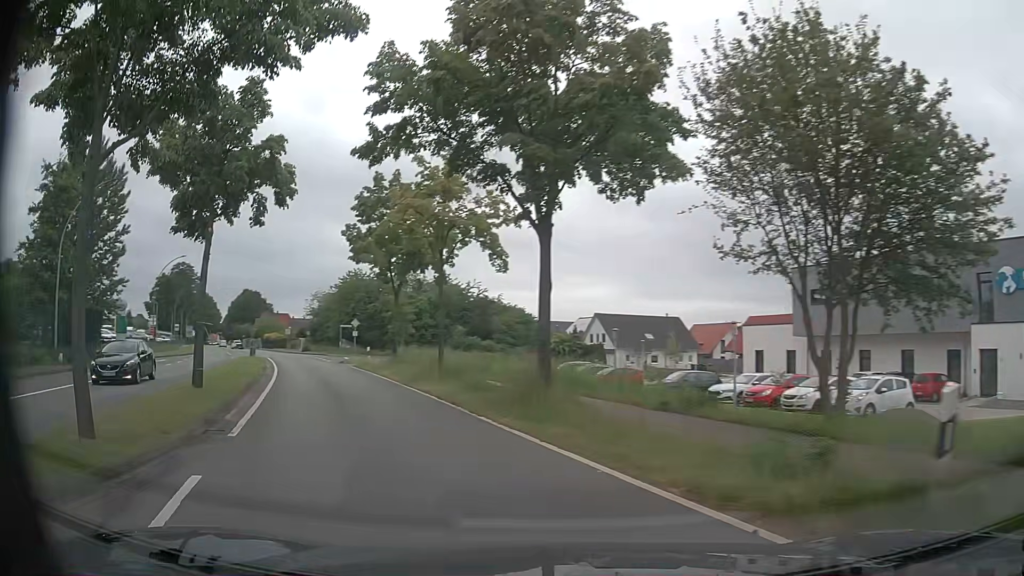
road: primary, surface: asphalt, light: Day
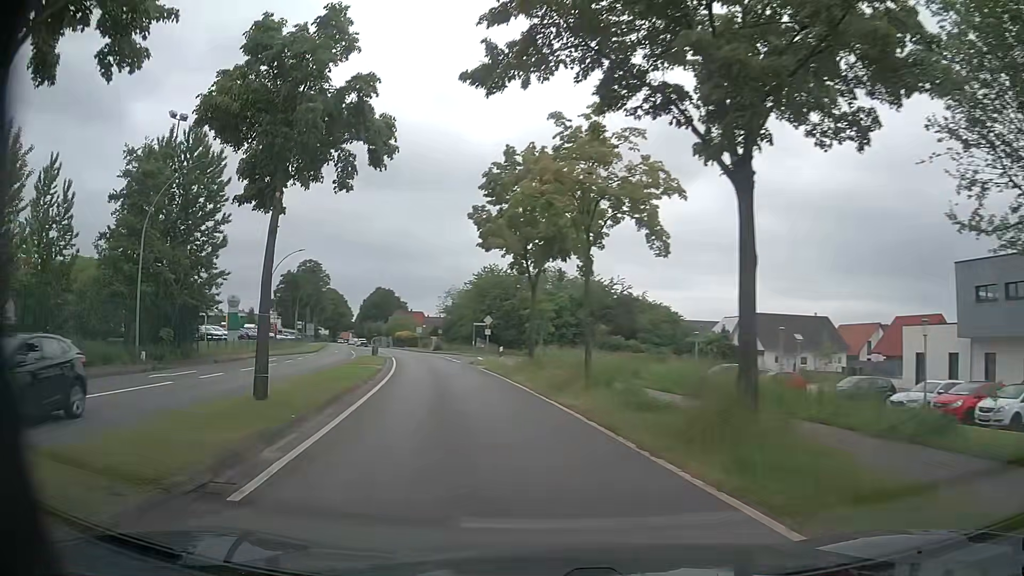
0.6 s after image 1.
(-0.4, +4.3) m; -12°
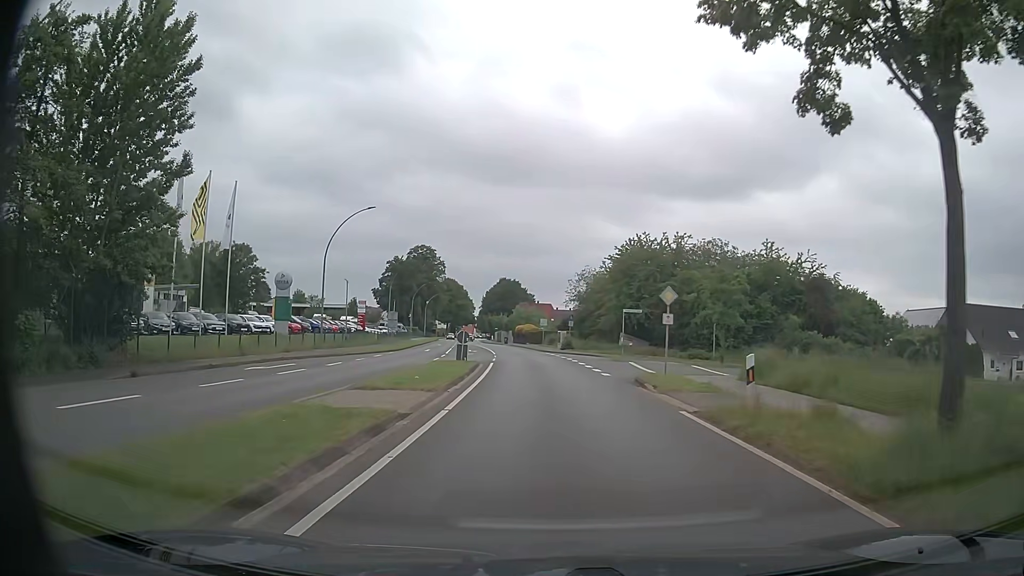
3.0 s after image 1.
(-3.1, +20.2) m; -12°
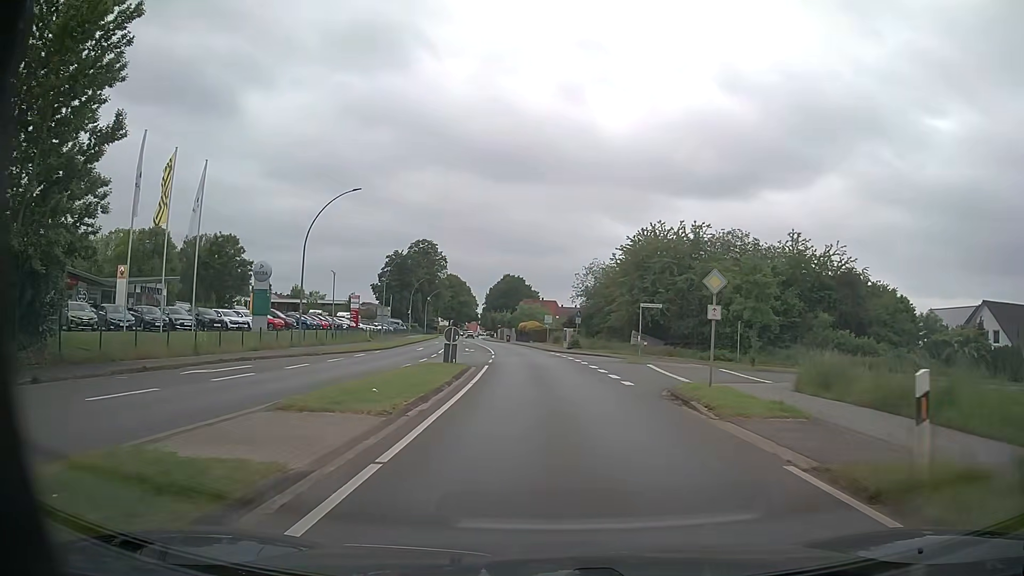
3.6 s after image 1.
(0.0, +5.1) m; -1°
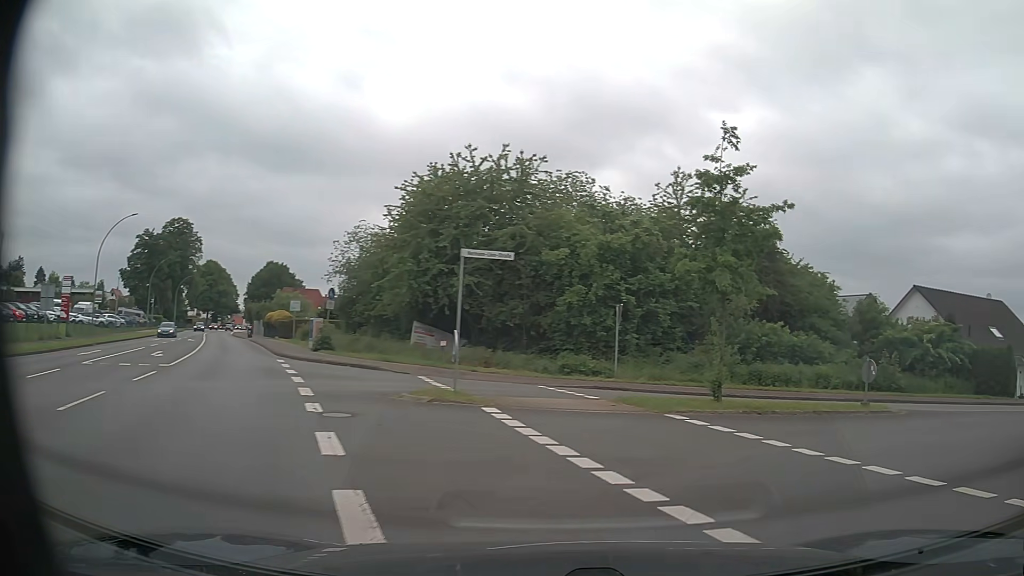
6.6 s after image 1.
(+1.2, +20.0) m; +19°
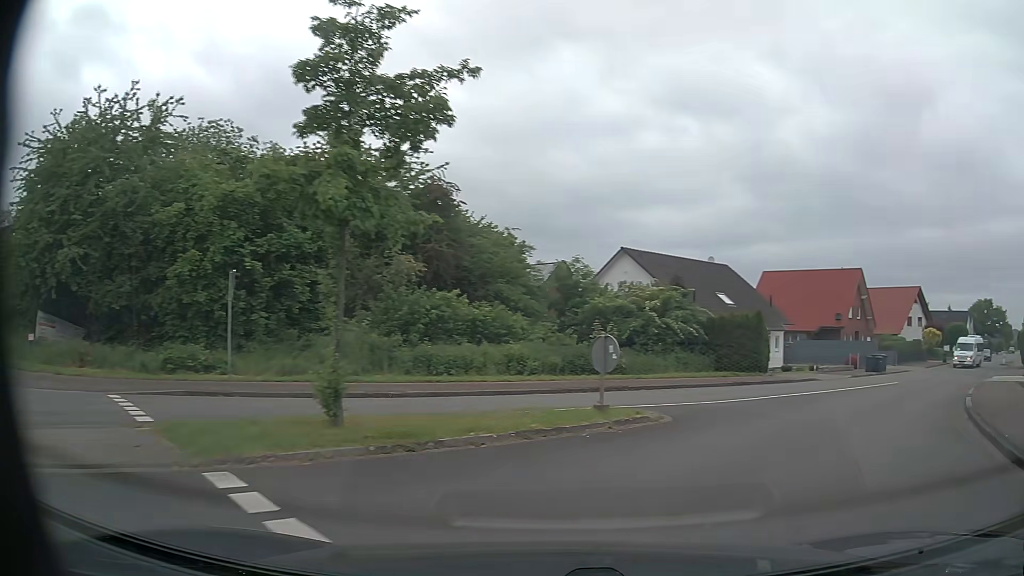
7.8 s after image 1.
(+1.6, +6.8) m; +26°
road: residential
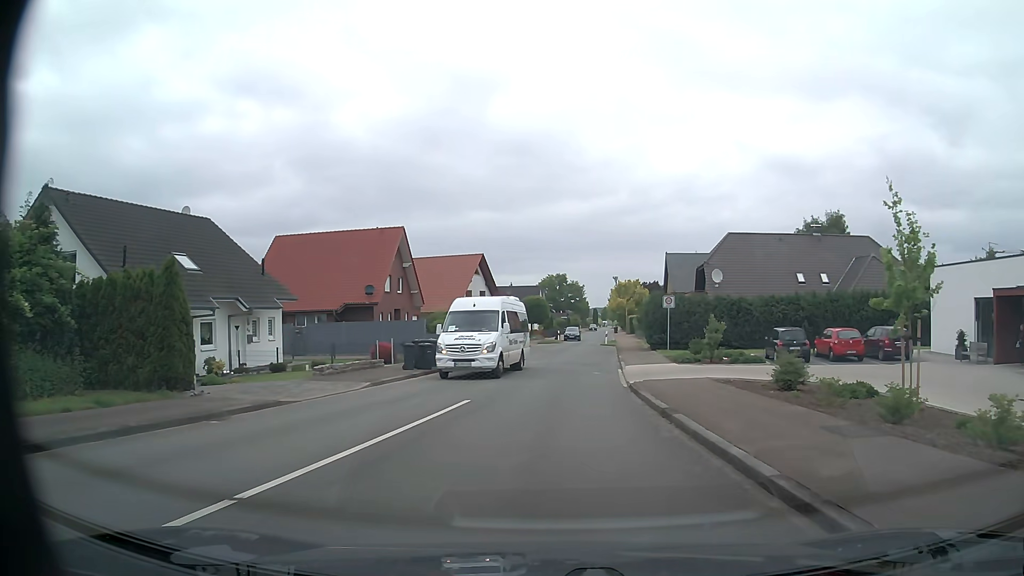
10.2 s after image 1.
(+7.0, +14.7) m; +40°
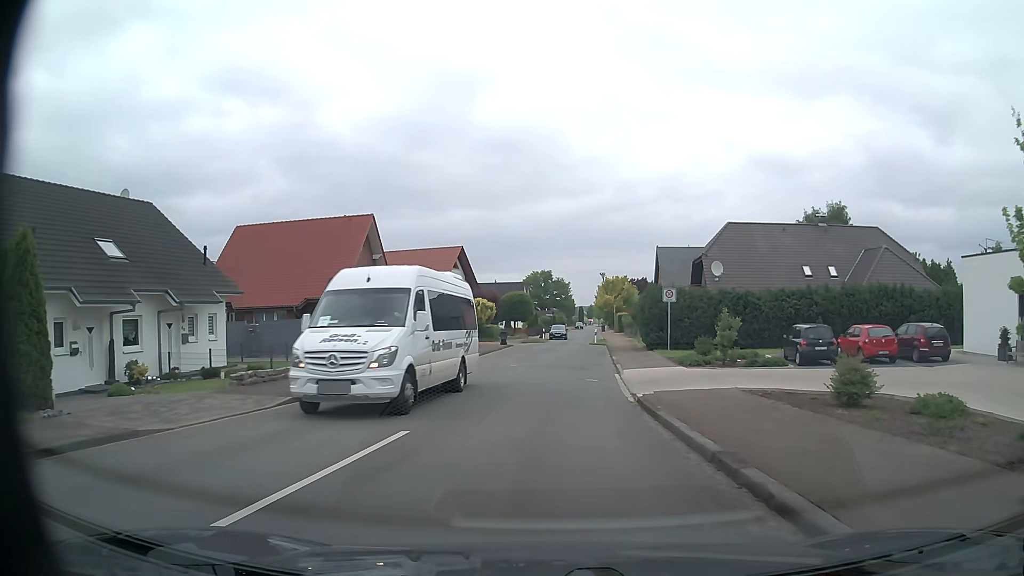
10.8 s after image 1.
(+0.1, +4.8) m; +1°
(0, +10) (+1, +20) (+1, +30) (+2, +40) (+2, +50) (+2, +60) (+4, +70) (+5, +80) (+5, +90) (+6, +100) m
